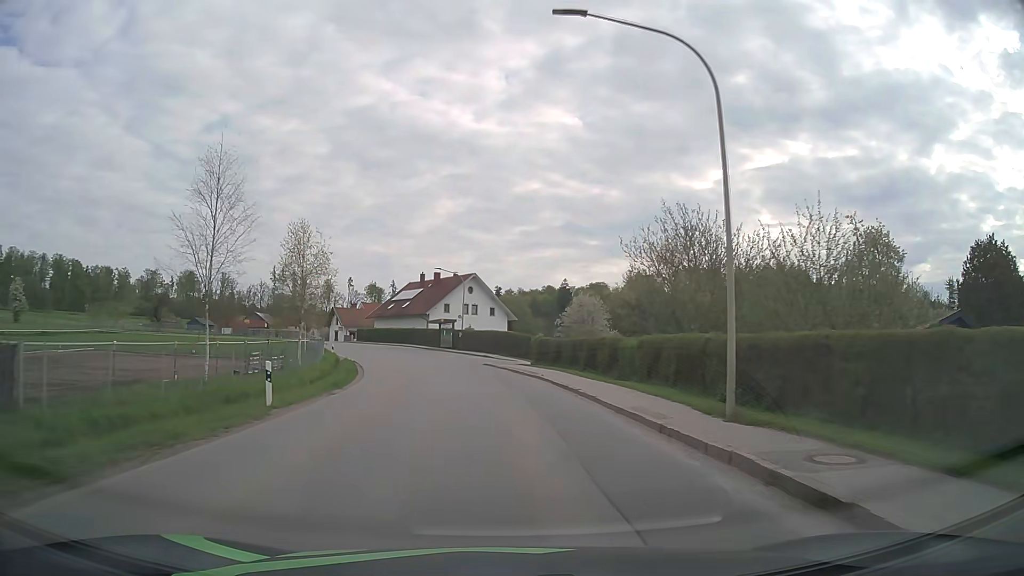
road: tertiary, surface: asphalt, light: Day
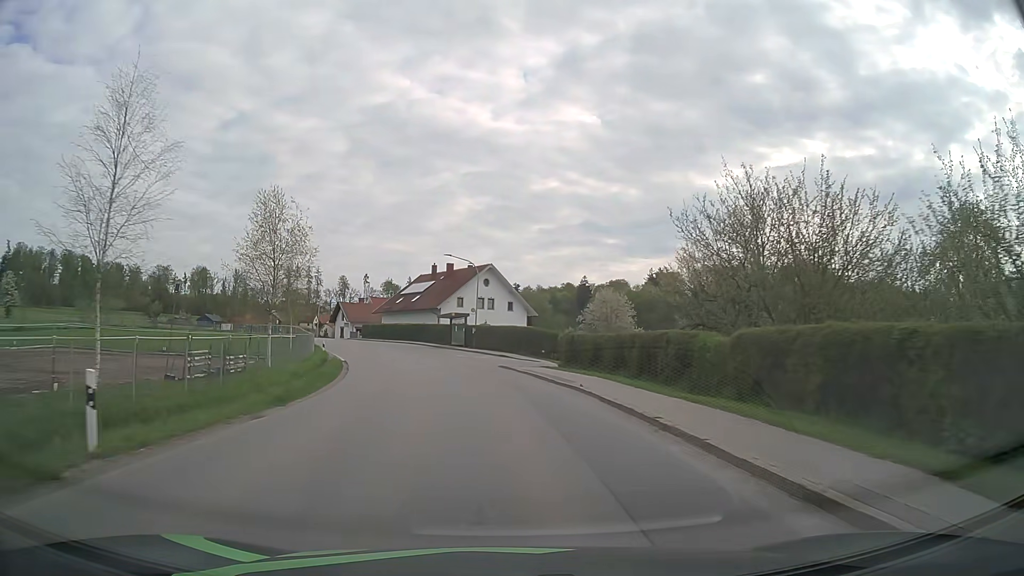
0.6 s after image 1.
(-0.1, +7.7) m; -2°
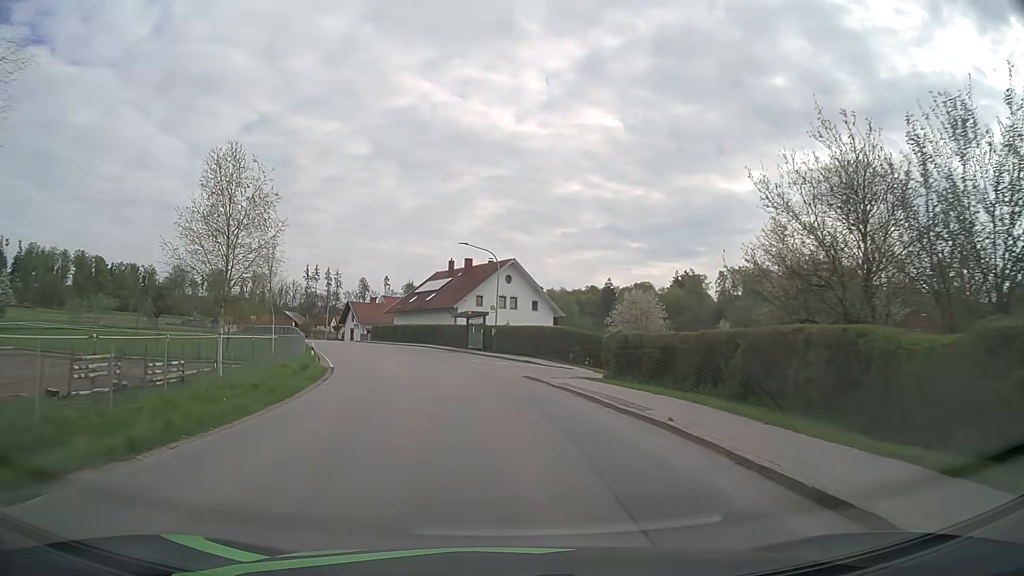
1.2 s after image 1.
(-0.1, +7.7) m; -2°
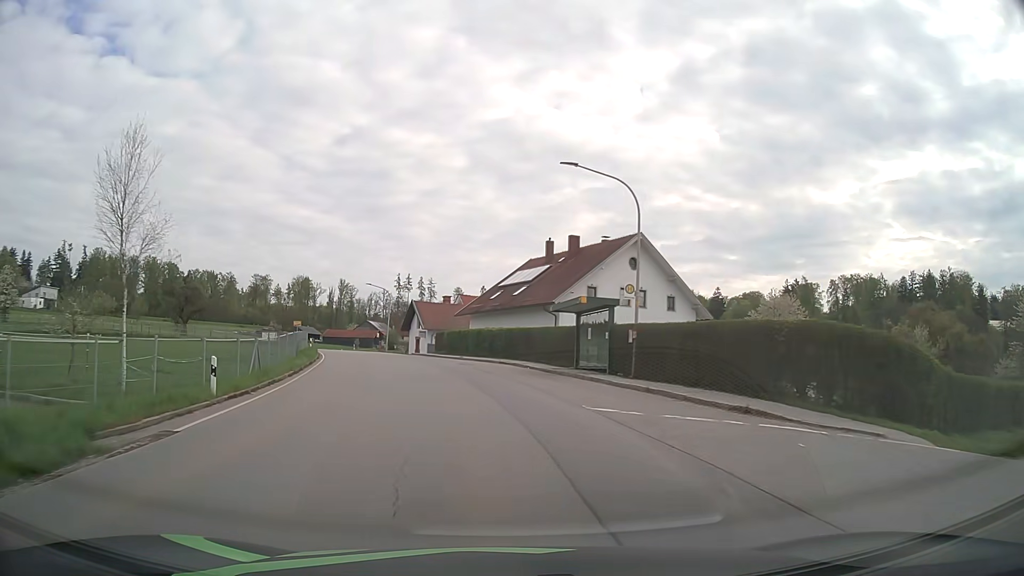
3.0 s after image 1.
(-1.6, +22.8) m; -9°
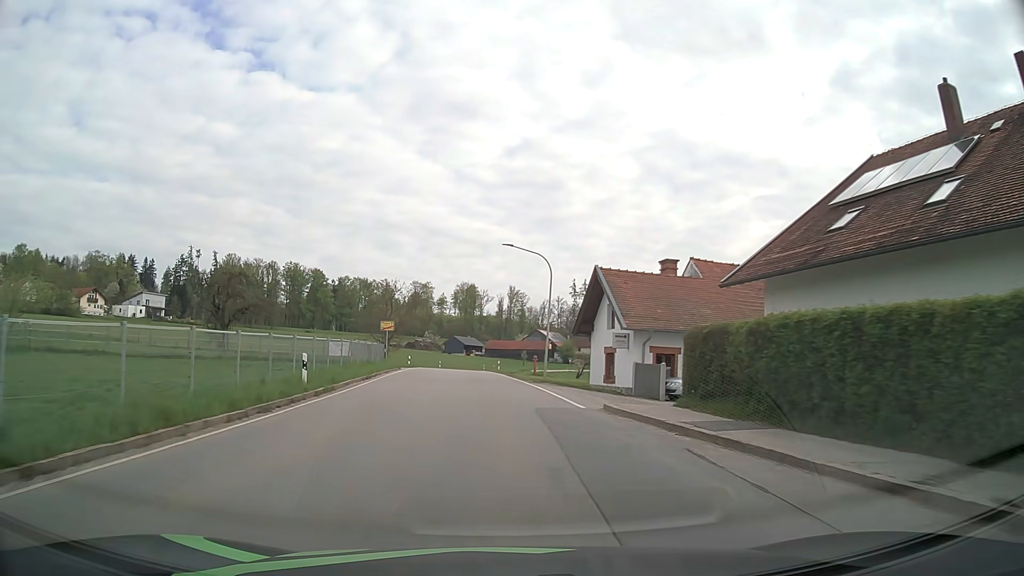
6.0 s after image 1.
(-5.2, +37.0) m; -15°
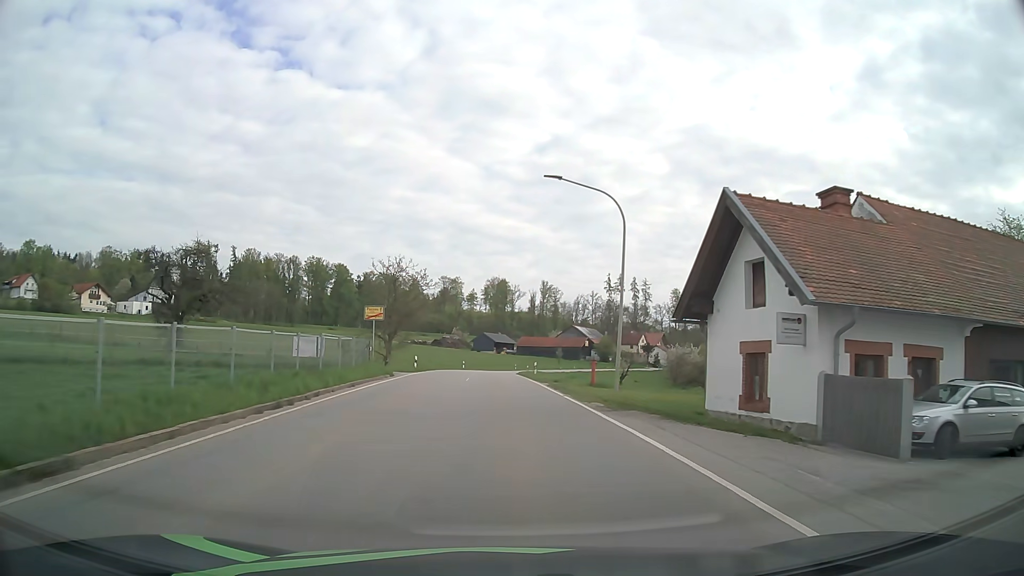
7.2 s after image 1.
(-0.5, +15.1) m; -3°
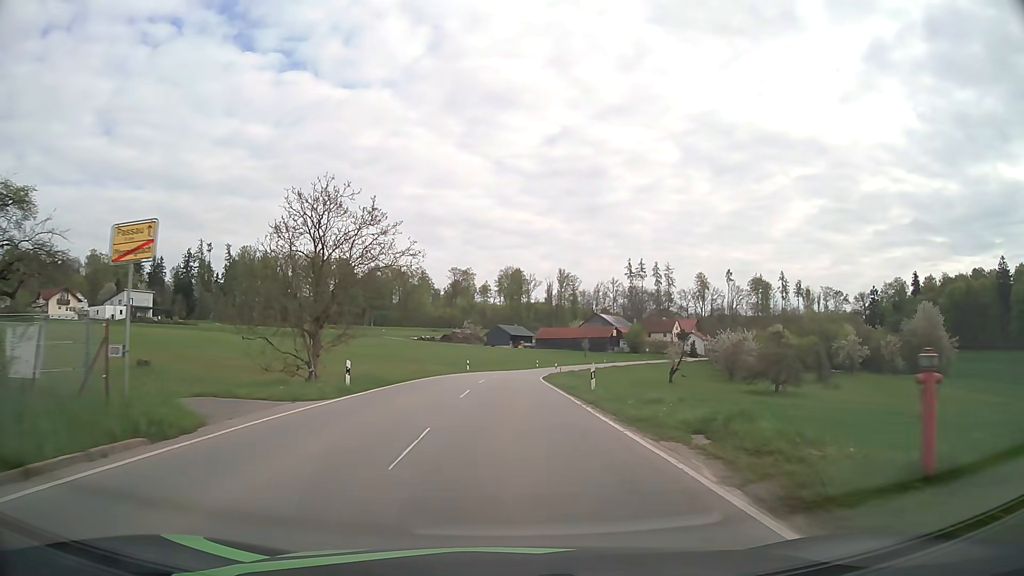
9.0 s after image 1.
(-0.3, +22.9) m; -1°
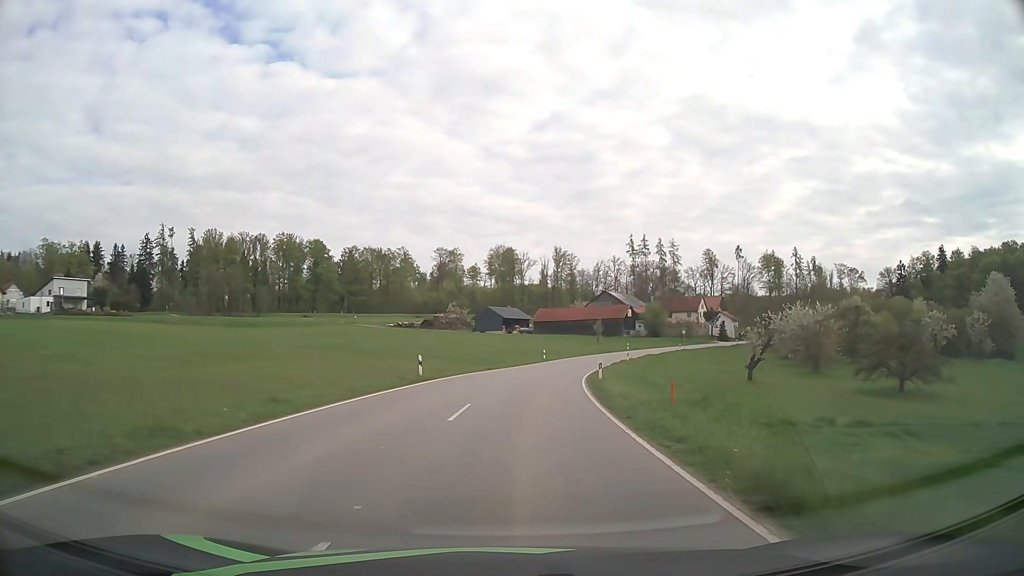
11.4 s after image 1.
(-0.1, +31.0) m; 0°
(0, +10) (0, +20) (+1, +30) (+3, +40) (+5, +50) (+7, +59) (+10, +69) (+14, +78) (+18, +87) (+23, +96) m
